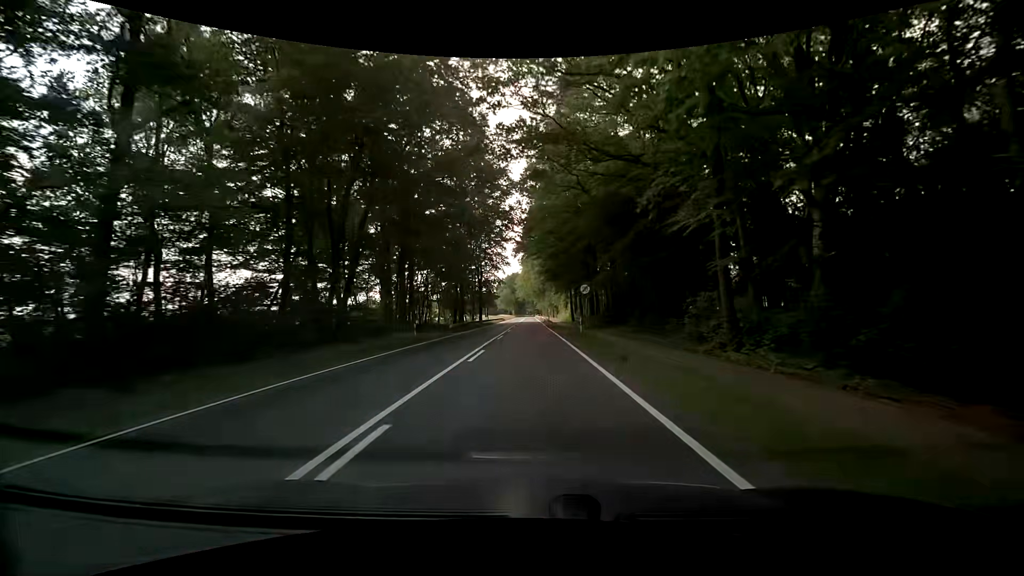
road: primary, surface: asphalt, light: Day
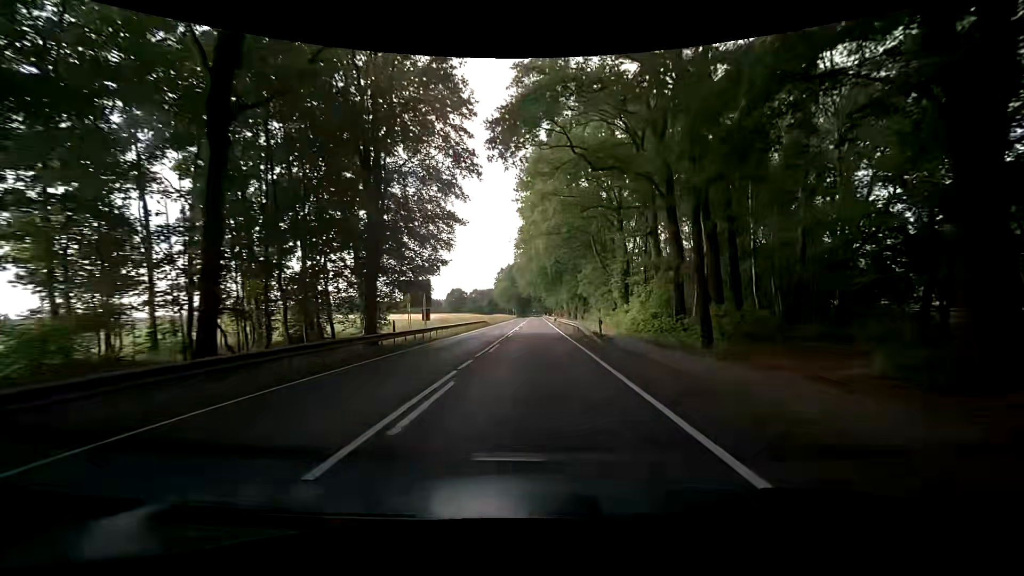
(-0.5, +56.7) m; -1°
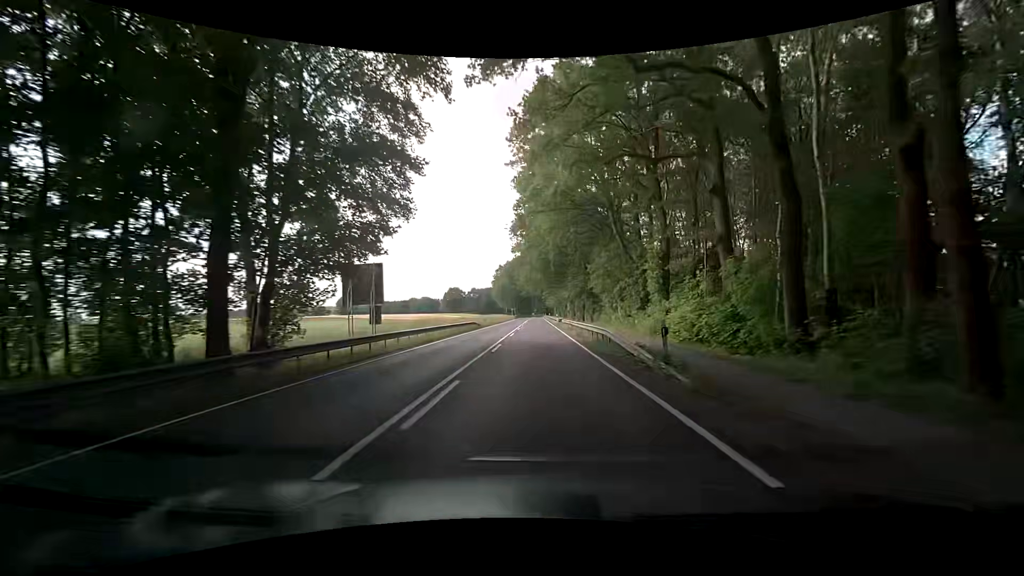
(0.0, +11.8) m; 0°
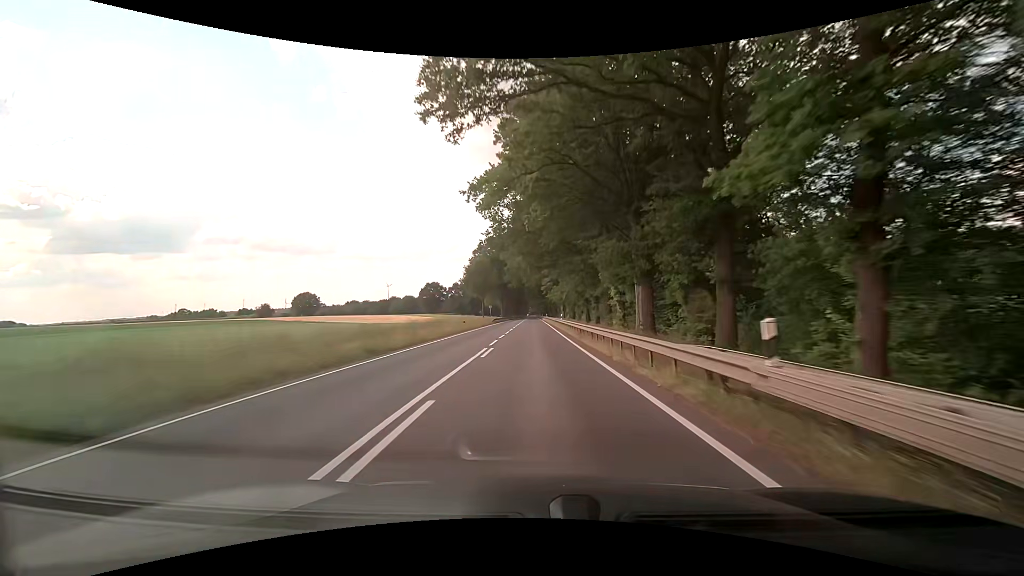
(+0.5, +62.8) m; +1°
(0, +10) (0, +20) (0, +30) (0, +40) (0, +50) (0, +60) (0, +70) (0, +80) (0, +90) (0, +100) m
